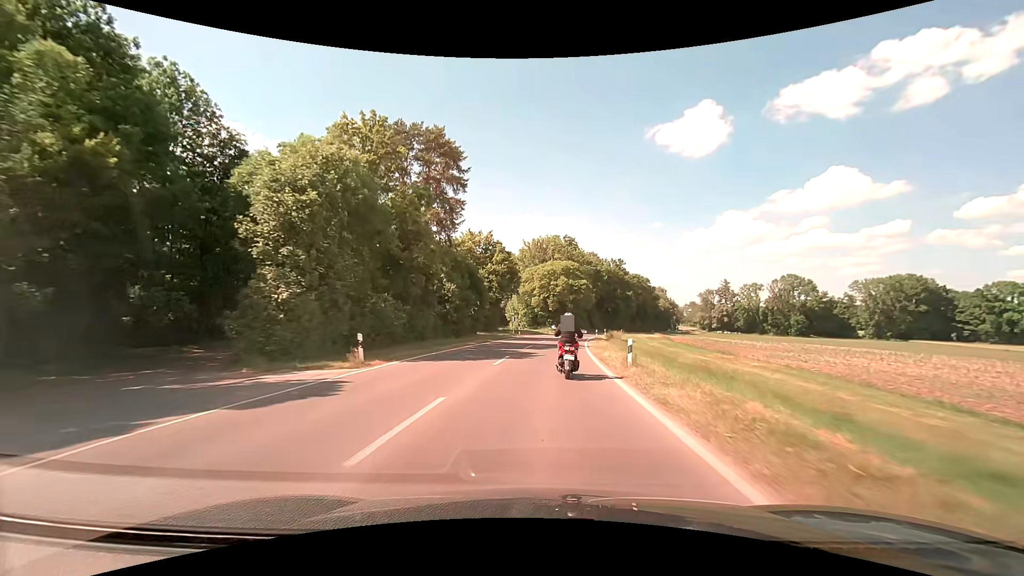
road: secondary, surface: asphalt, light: Day
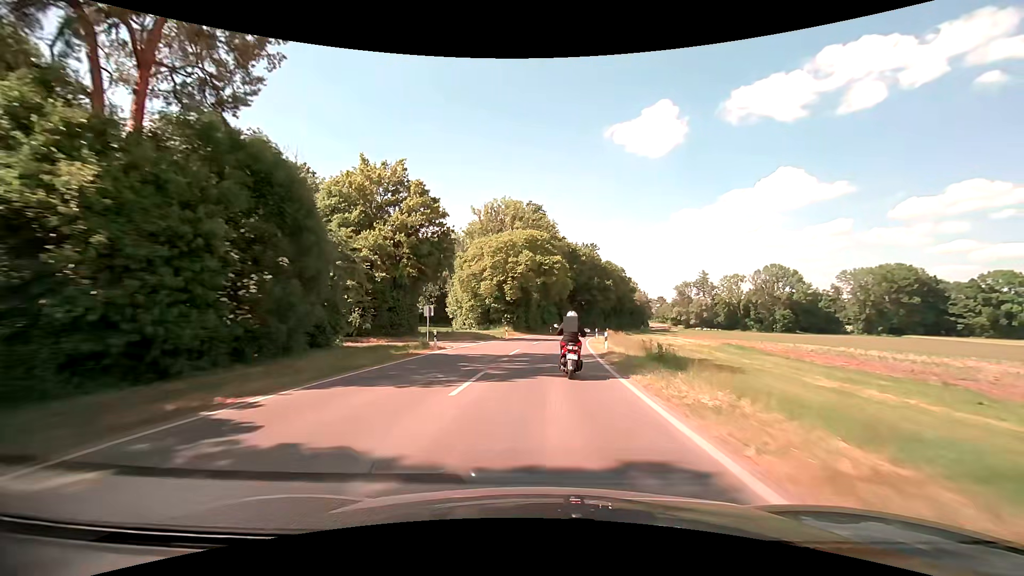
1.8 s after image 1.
(+1.1, +31.7) m; +4°
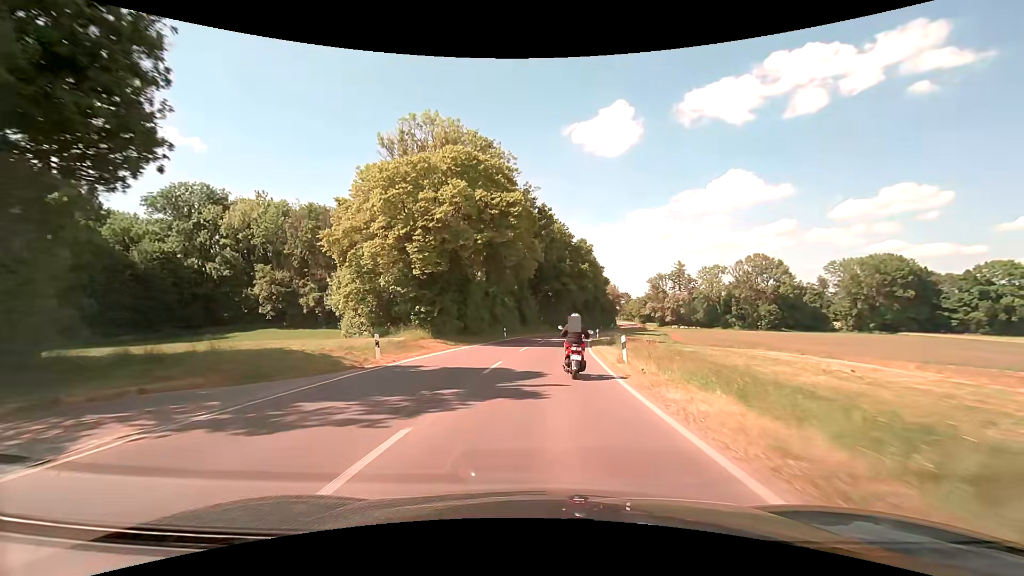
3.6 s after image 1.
(+1.1, +31.2) m; +5°
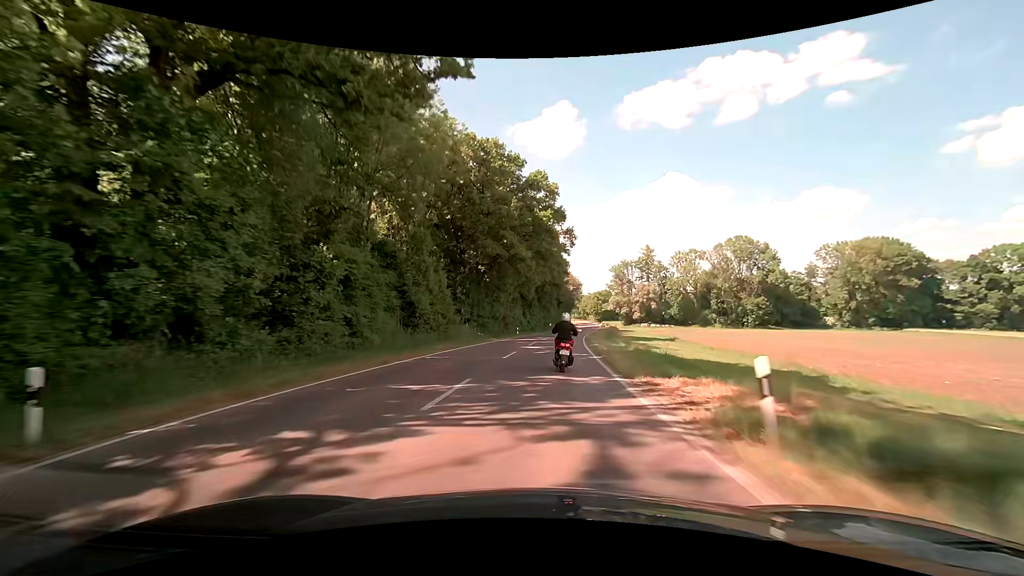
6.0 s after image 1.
(+2.3, +41.9) m; +6°
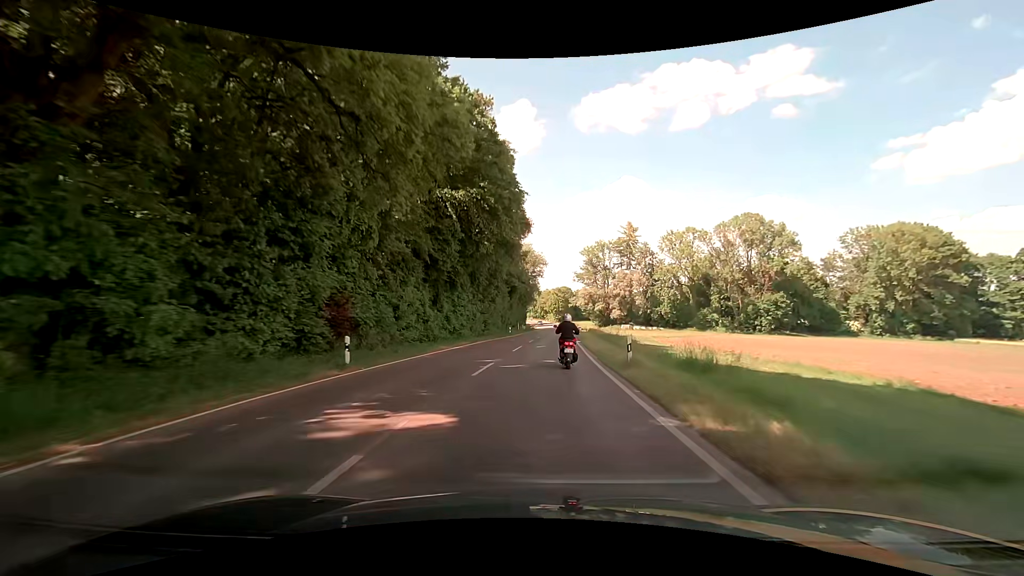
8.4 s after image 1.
(+2.2, +42.9) m; +5°
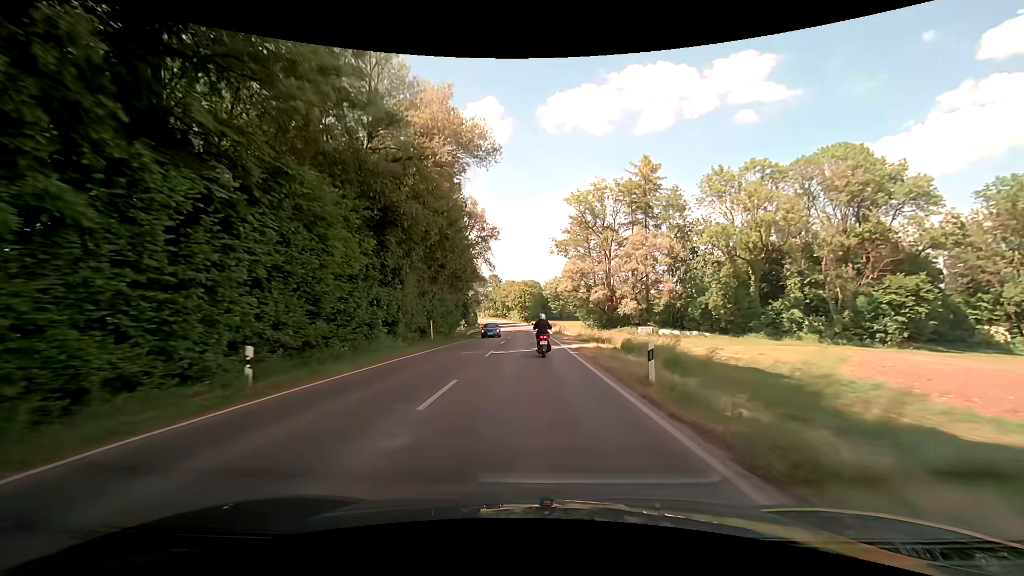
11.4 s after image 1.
(+1.9, +52.9) m; +3°
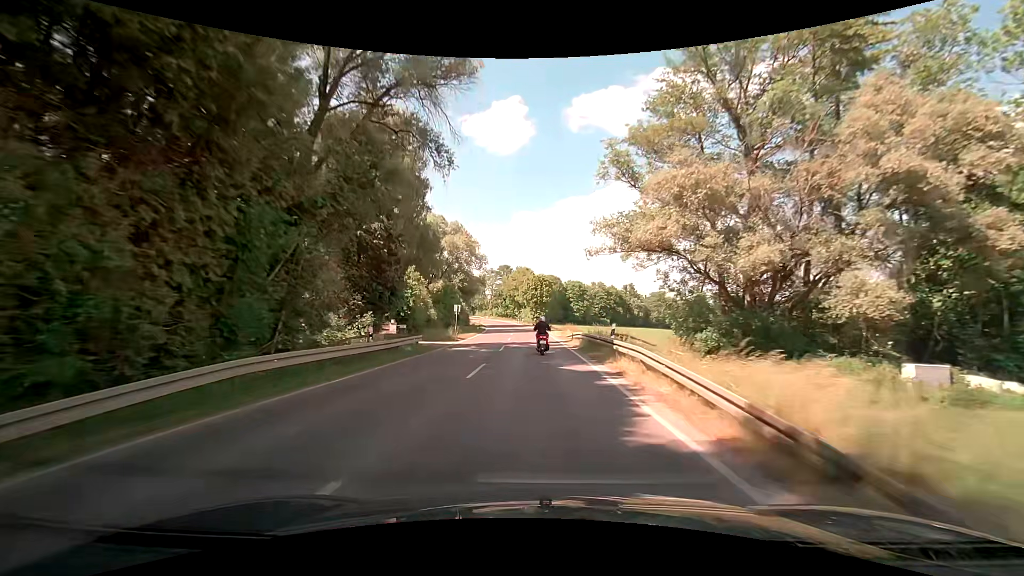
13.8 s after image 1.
(-0.3, +43.8) m; -2°
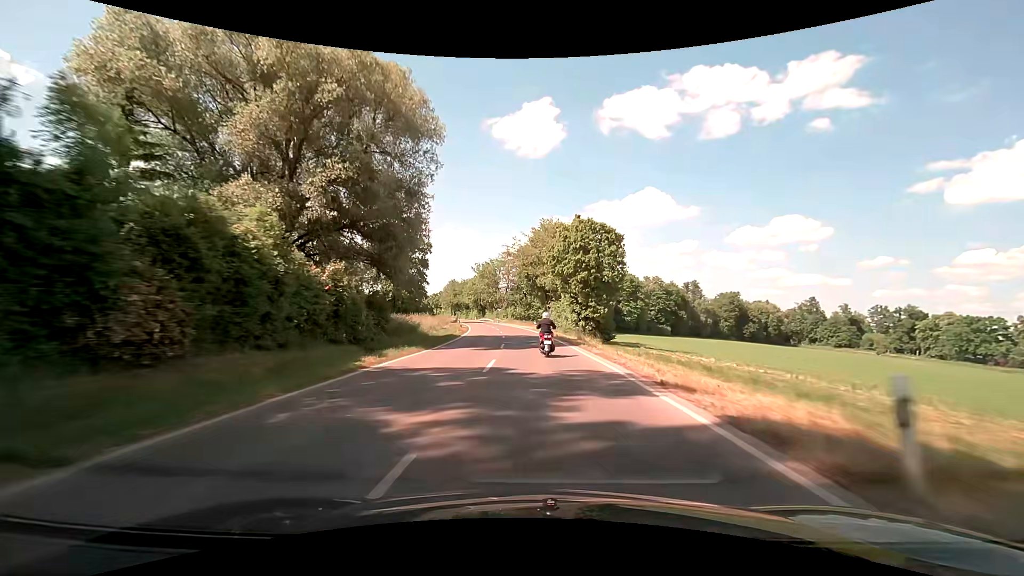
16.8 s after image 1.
(-1.5, +59.9) m; -3°
(0, +10) (0, +20) (-1, +30) (-1, +40) (-2, +50) (-3, +60) (-4, +70) (-5, +80) (-7, +90) (-9, +99) m
